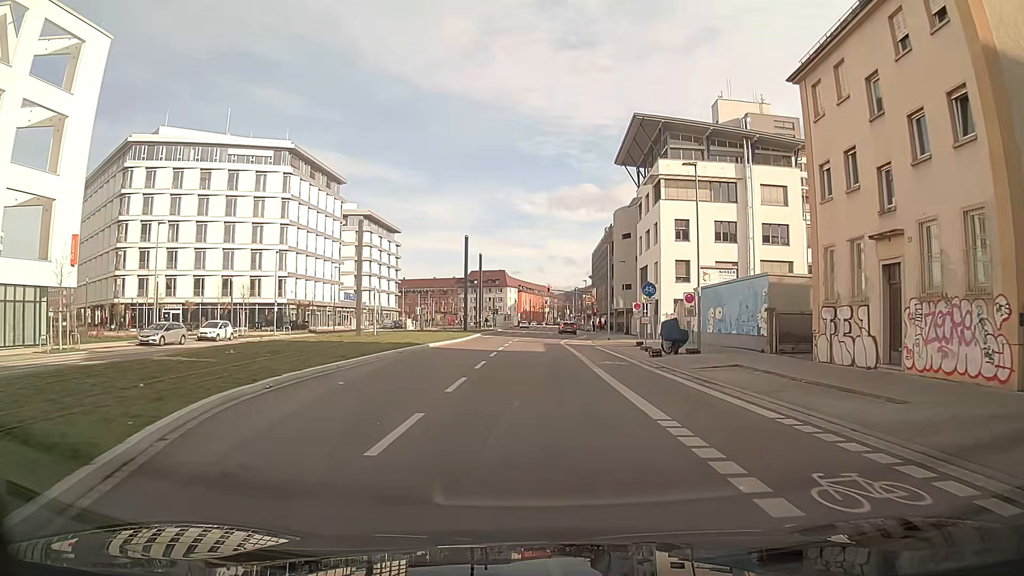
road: secondary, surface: asphalt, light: Day
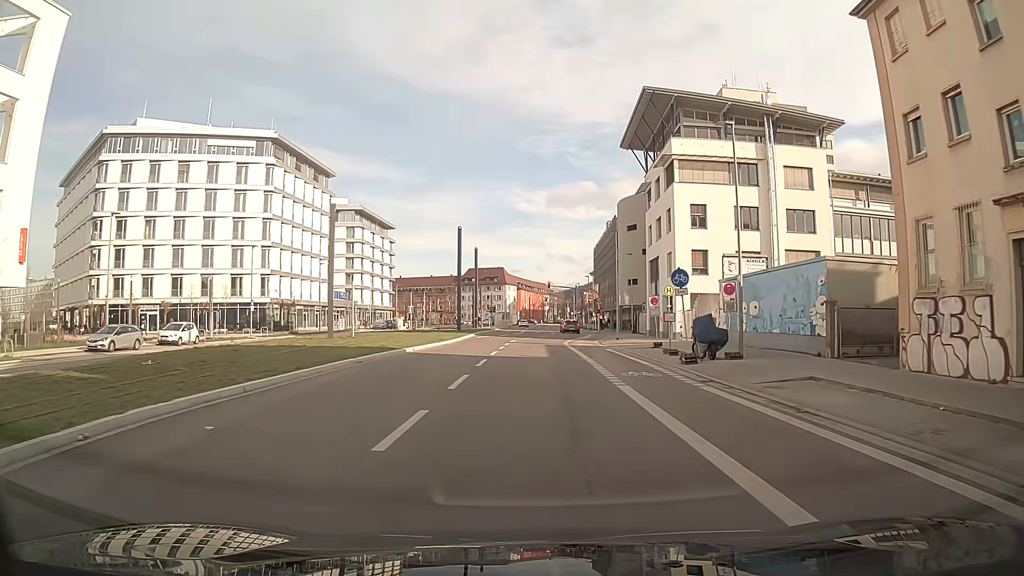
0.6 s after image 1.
(0.0, +5.8) m; 0°
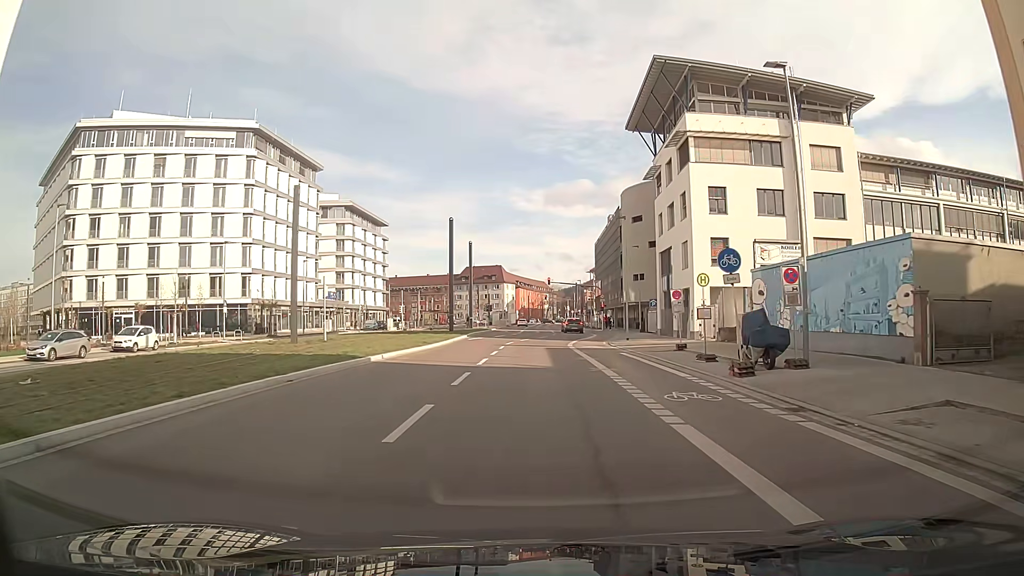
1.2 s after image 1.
(0.0, +5.6) m; 0°
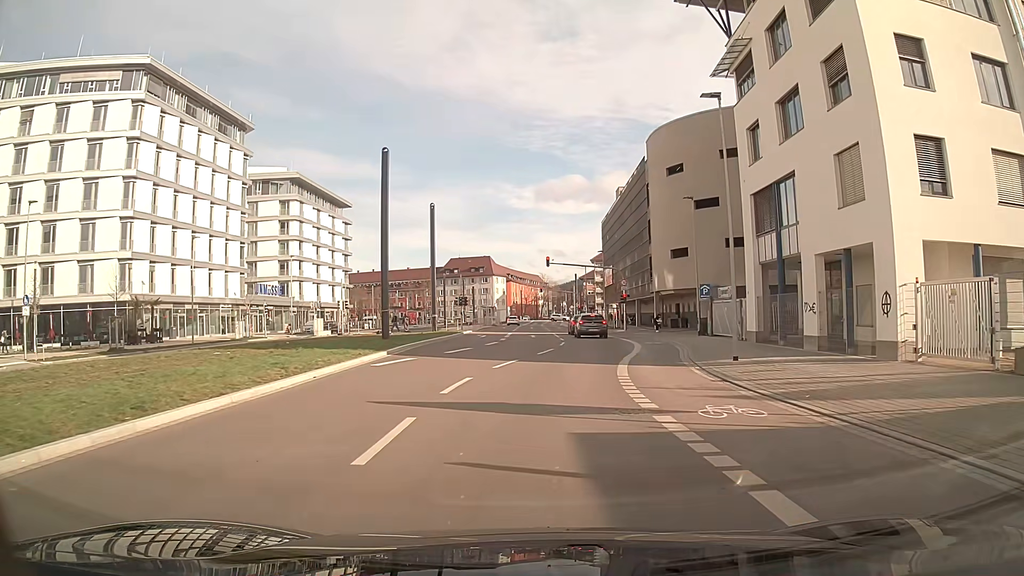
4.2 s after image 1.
(0.0, +24.8) m; 0°
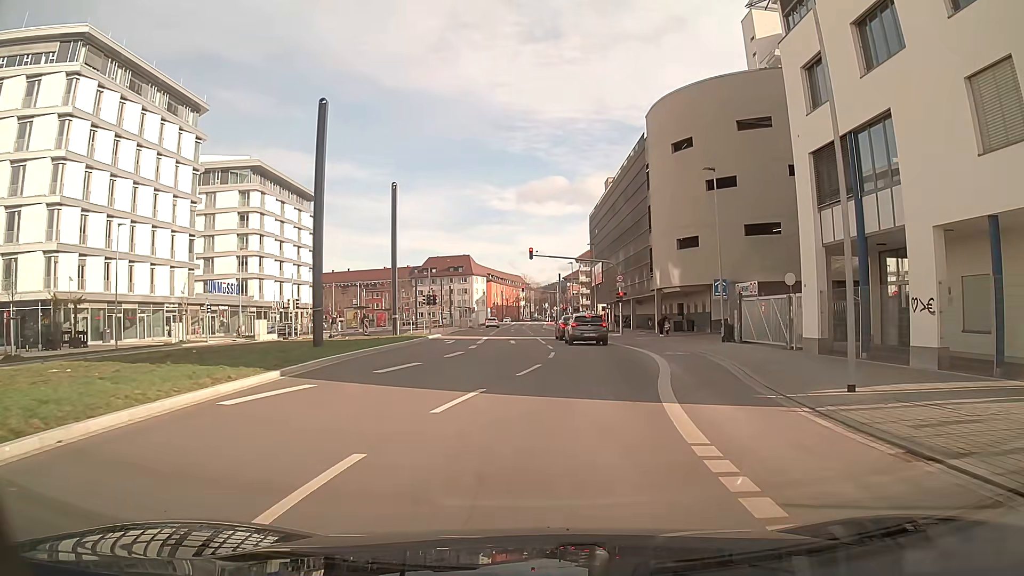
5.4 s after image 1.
(+0.1, +8.6) m; +3°
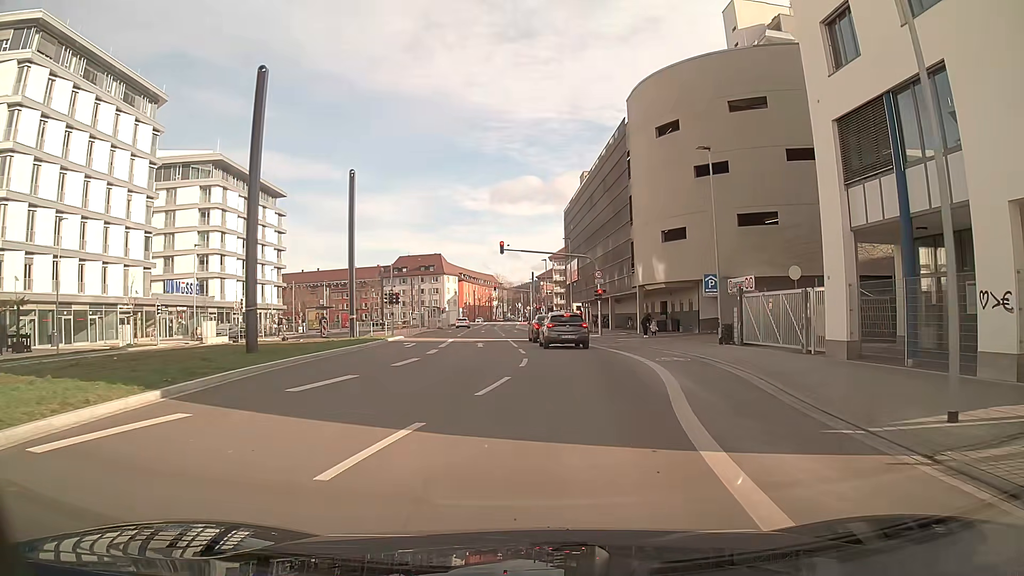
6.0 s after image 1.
(+0.1, +4.0) m; +2°
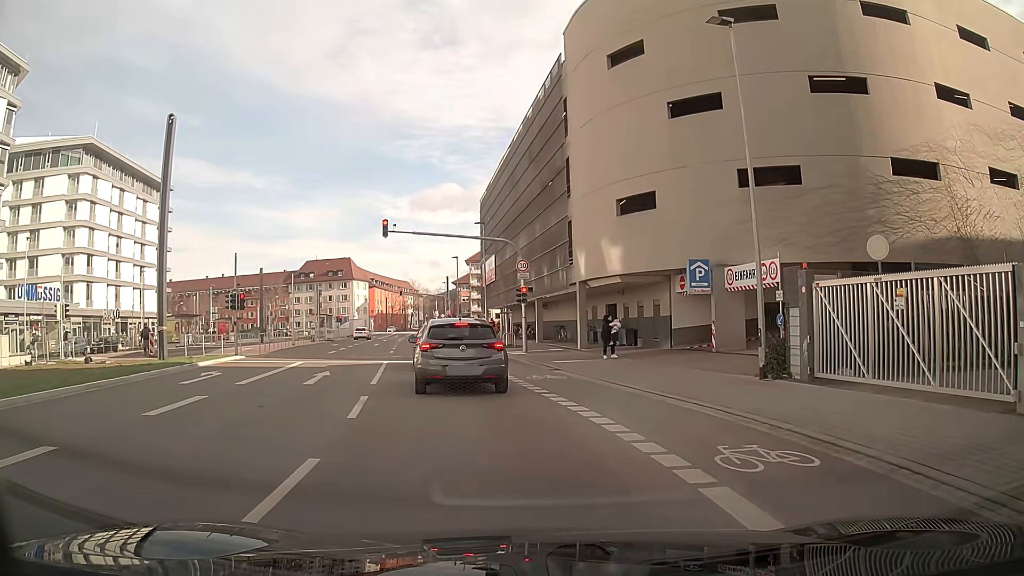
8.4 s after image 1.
(+0.8, +13.5) m; +5°
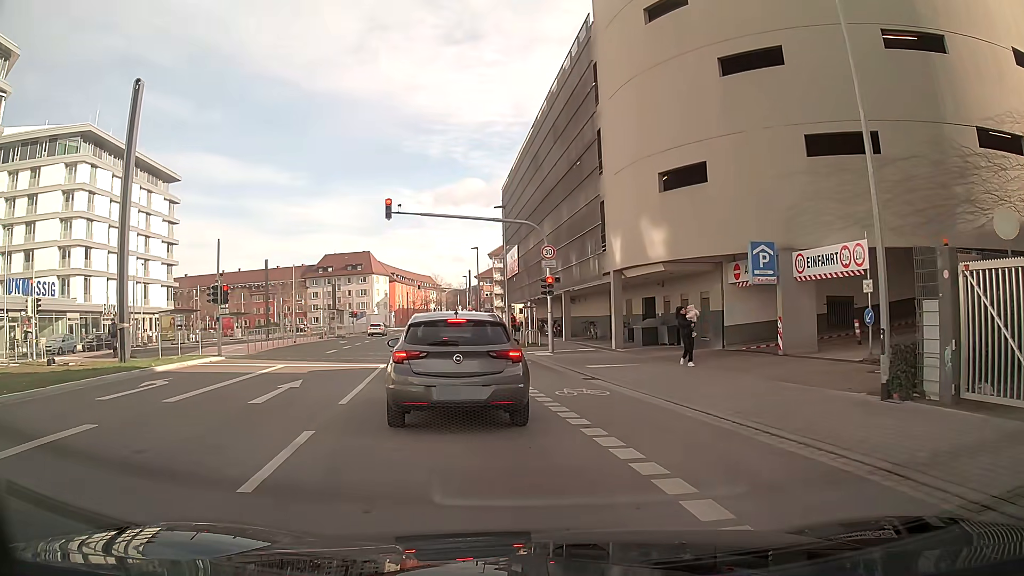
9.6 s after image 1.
(-0.1, +4.3) m; -4°
(-1, +10) (-2, +20) (-3, +30) (-4, +40) (-5, +50) (-6, +60) (-7, +70) (-8, +80) (-9, +90) (-10, +99) m
